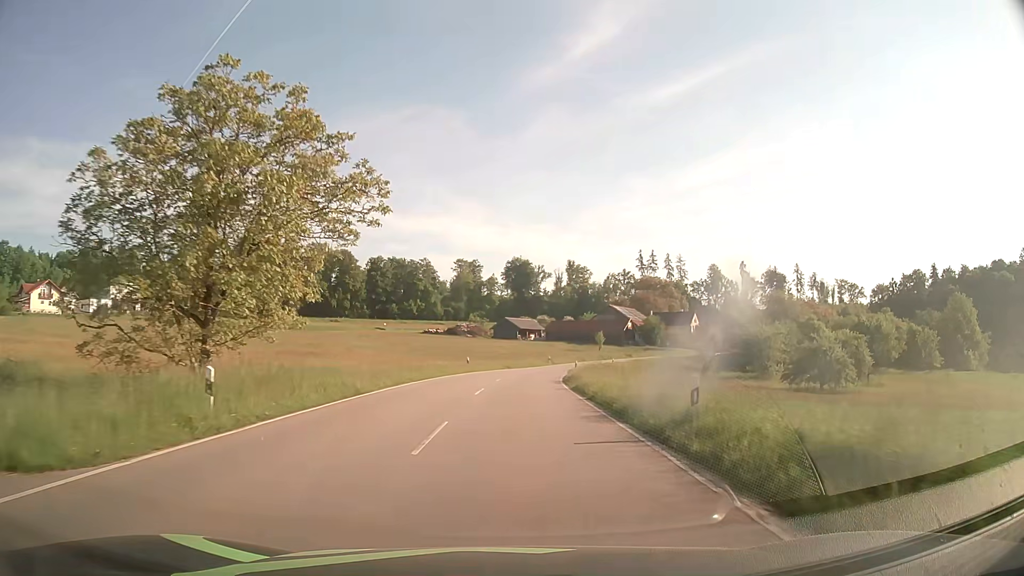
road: tertiary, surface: asphalt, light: Day
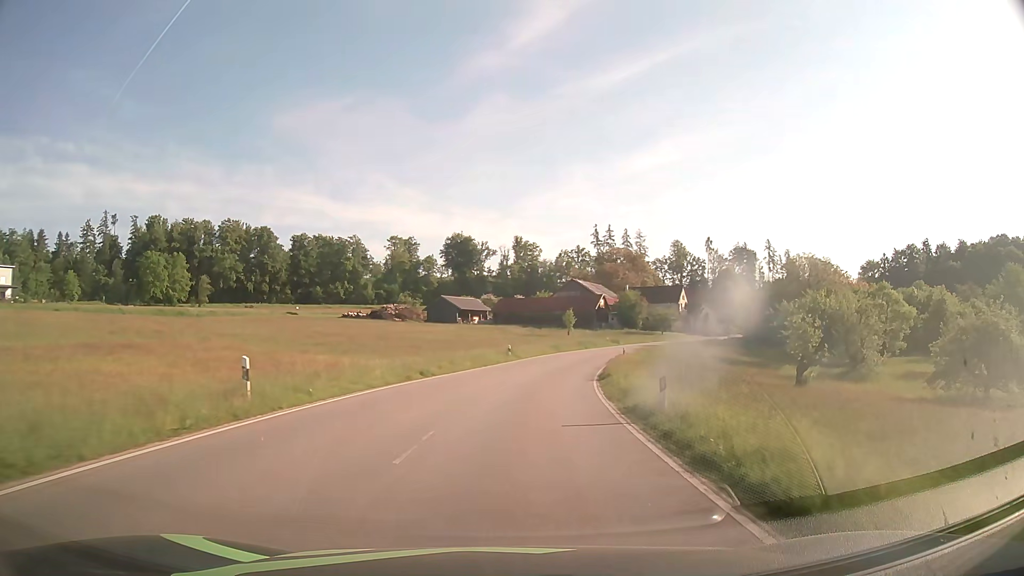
(+1.0, +37.2) m; +5°
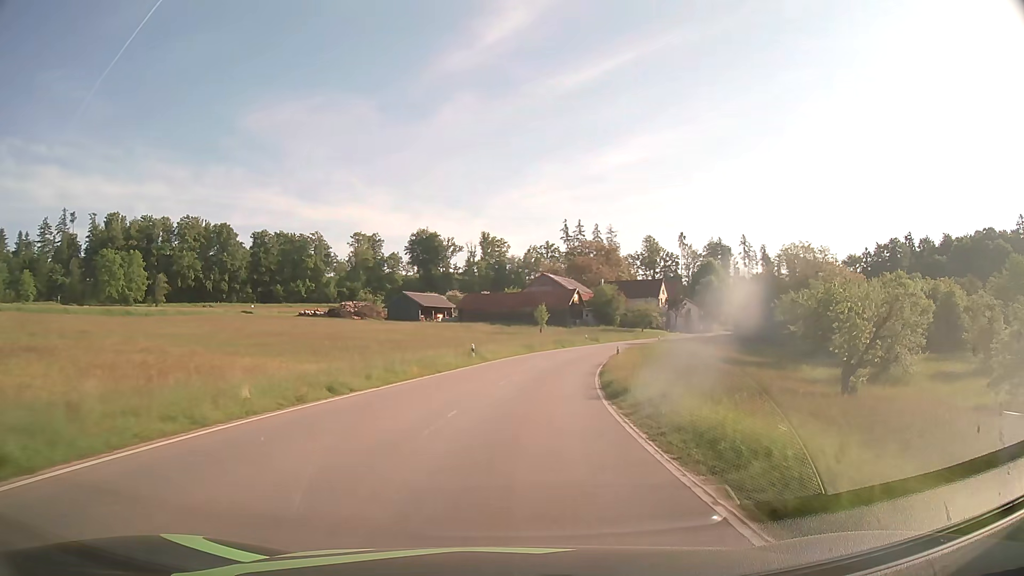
(+0.2, +9.7) m; +3°
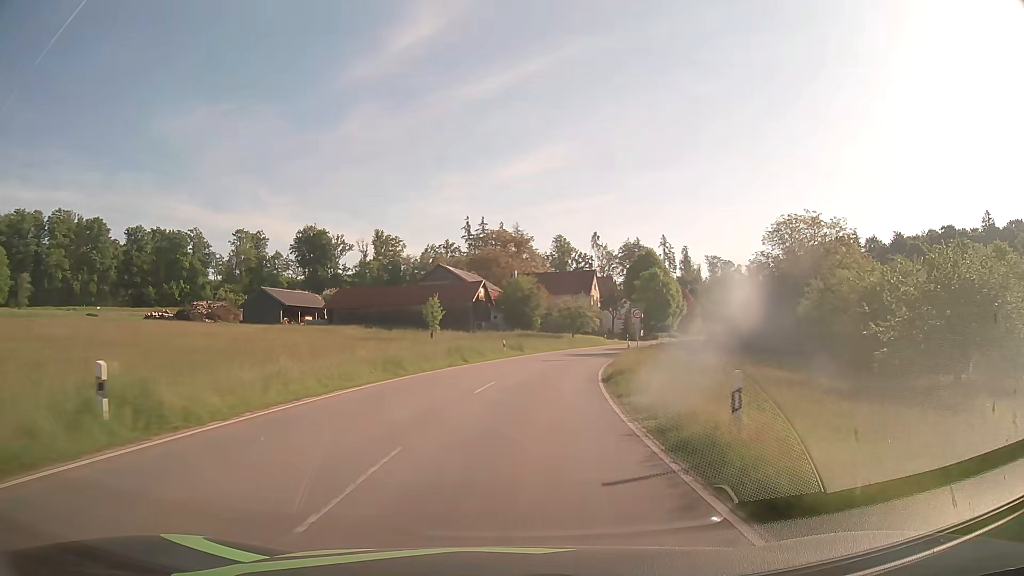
(+2.1, +29.1) m; +8°
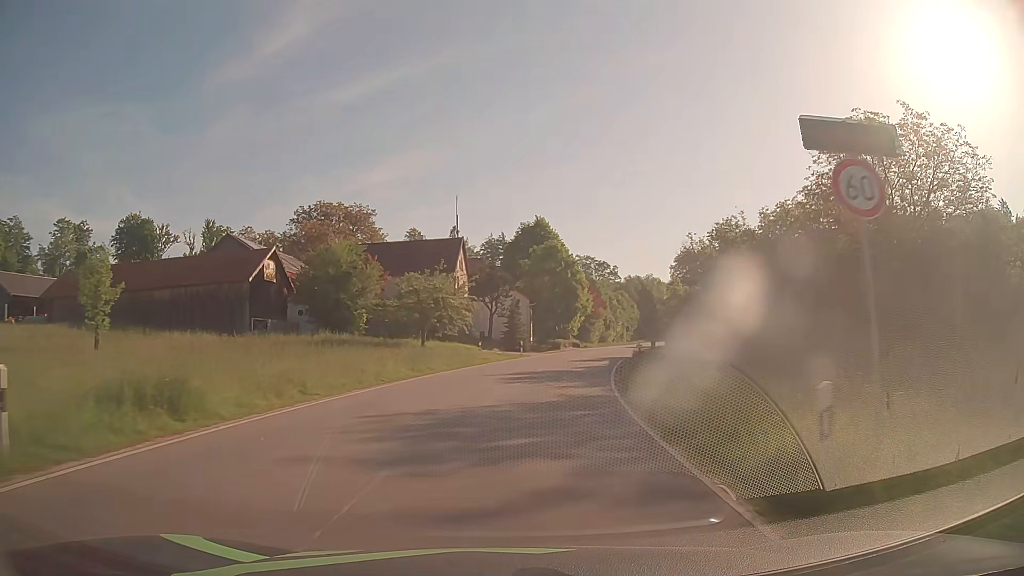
(+3.6, +36.6) m; +12°
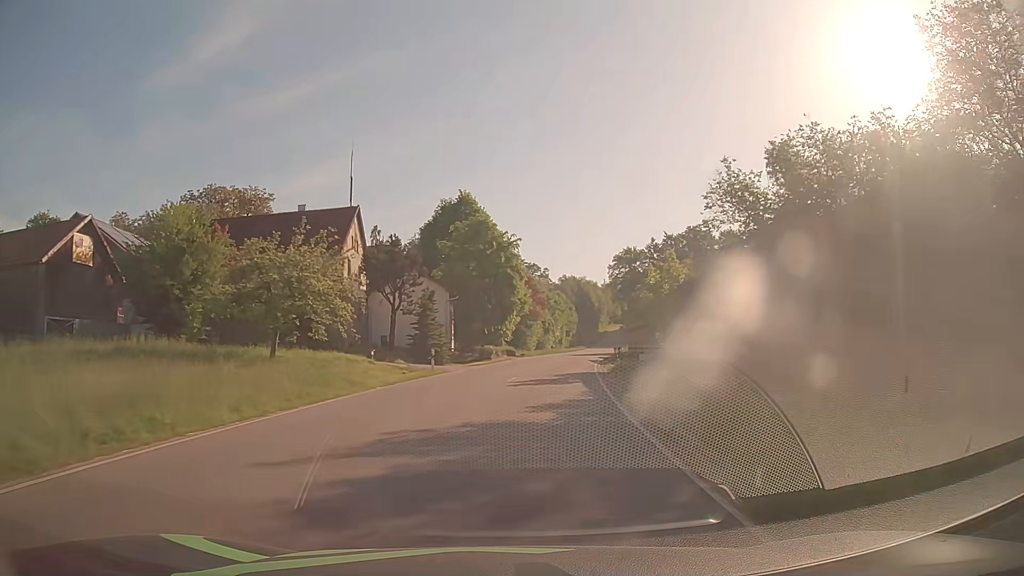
(+0.9, +16.8) m; +6°
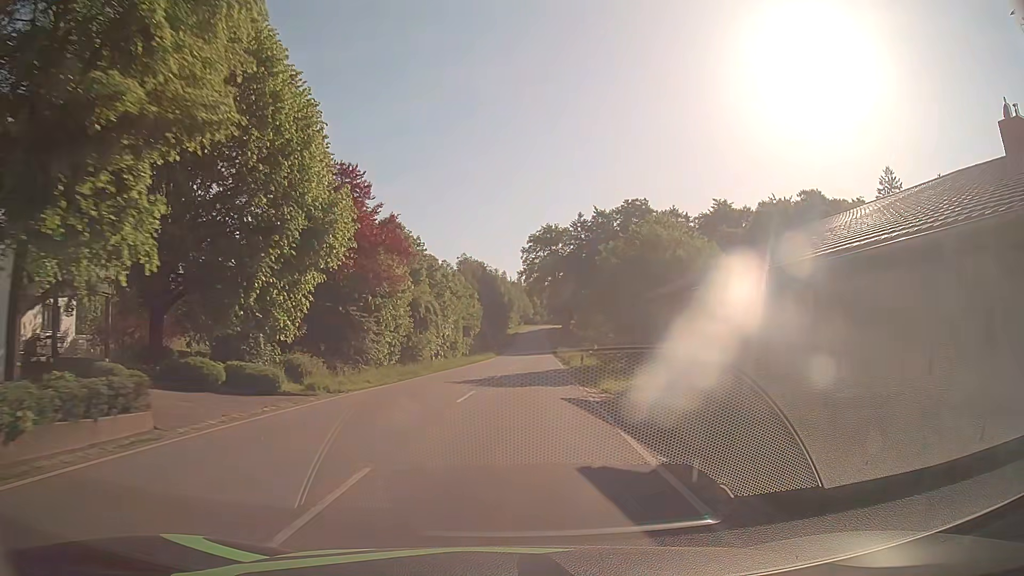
(+4.1, +42.7) m; +9°
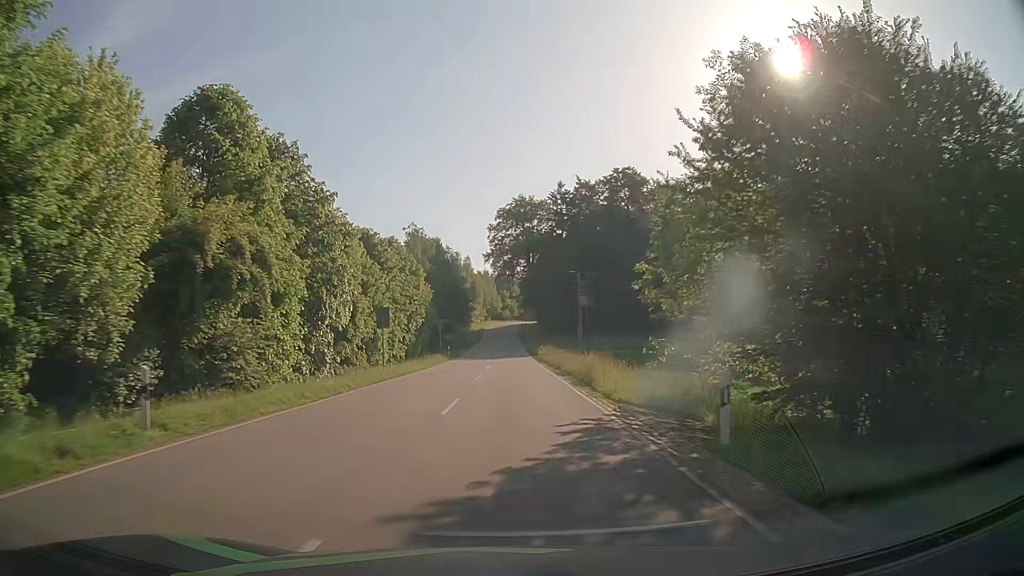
(+0.6, +27.1) m; +3°
(0, +10) (0, +20) (0, +30) (0, +40) (0, +50) (0, +60) (0, +70) (0, +80) (0, +90) (0, +100) m
